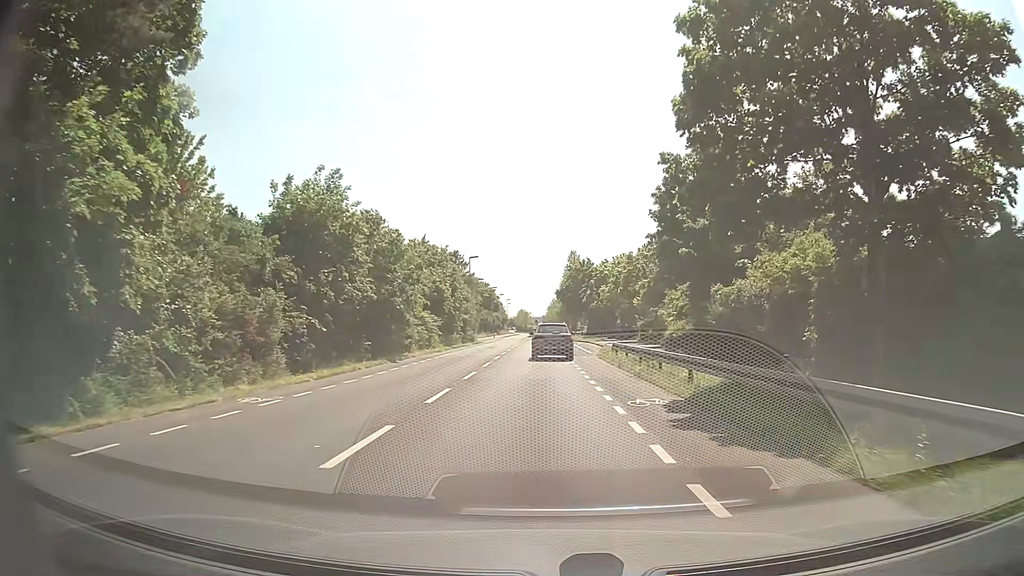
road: secondary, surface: asphalt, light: Day
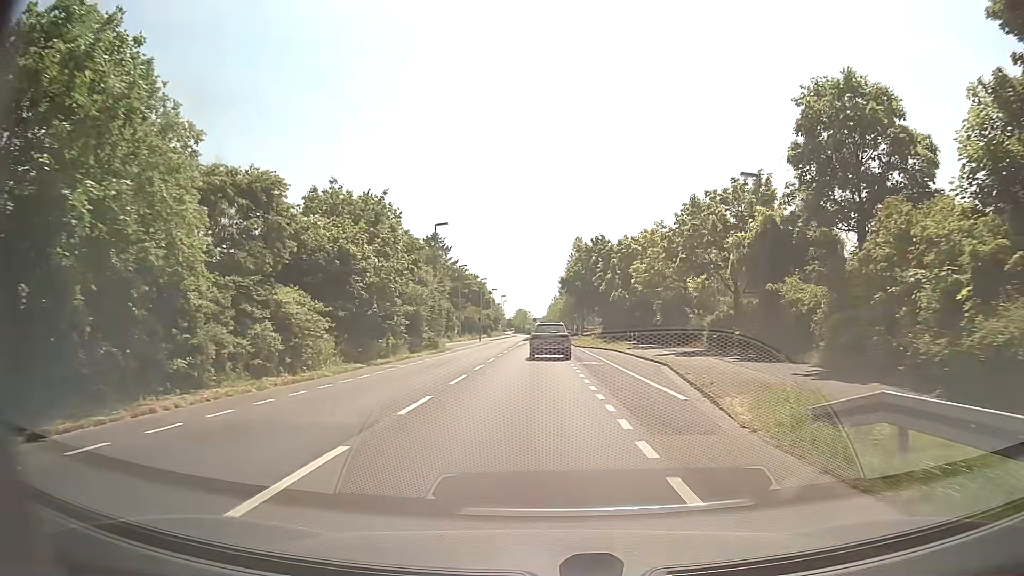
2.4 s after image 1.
(+0.1, +26.2) m; 0°
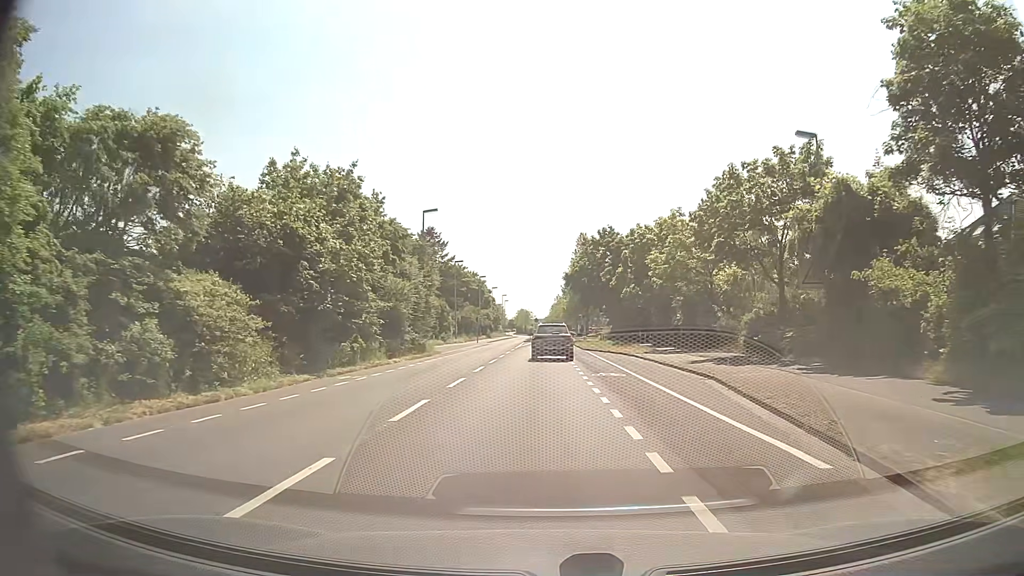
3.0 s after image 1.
(0.0, +6.7) m; 0°
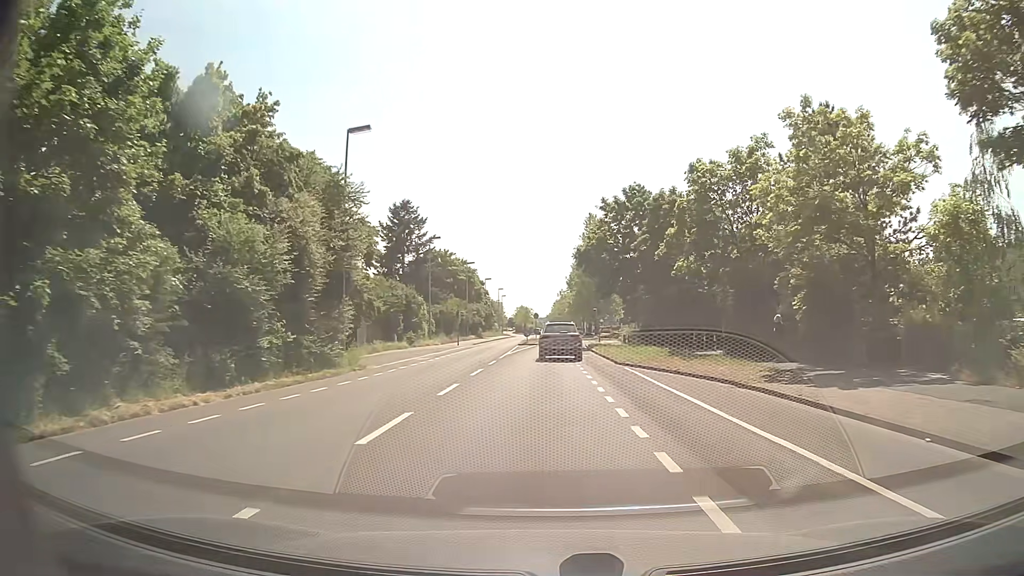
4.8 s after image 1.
(0.0, +20.3) m; 0°
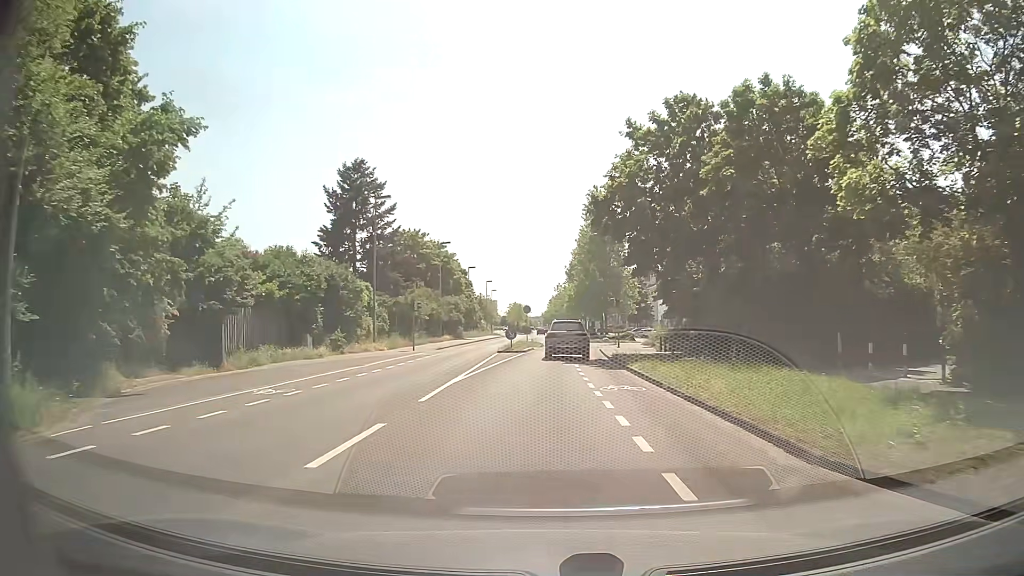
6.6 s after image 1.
(0.0, +19.5) m; 0°
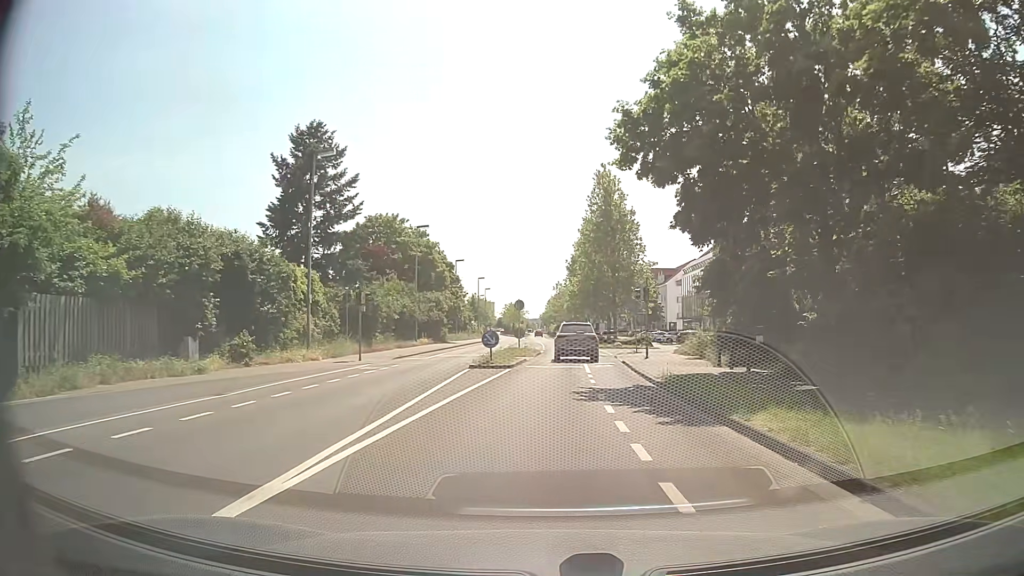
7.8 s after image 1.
(0.0, +12.5) m; 0°
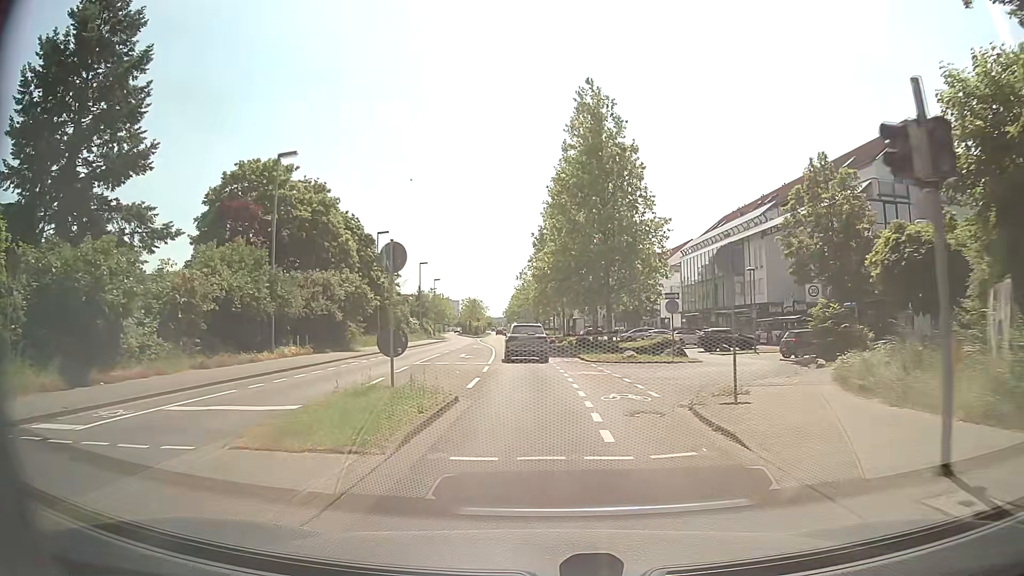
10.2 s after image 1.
(+0.8, +25.2) m; +3°
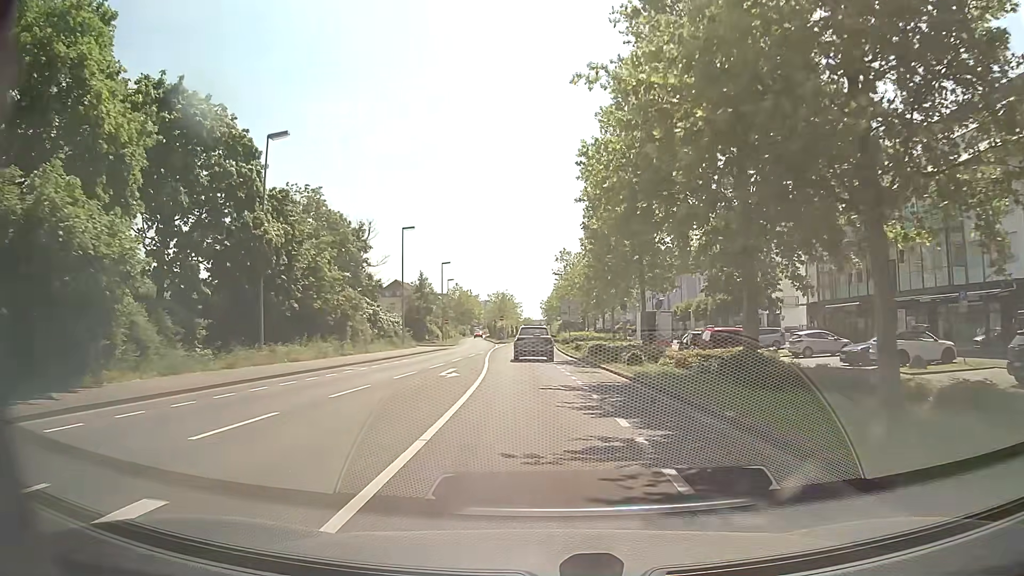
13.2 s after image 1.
(-1.1, +33.1) m; -4°
(0, +10) (0, +20) (-1, +30) (-1, +40) (-2, +50) (-2, +60) (-2, +70) (-2, +80) (-2, +90) (-2, +100) m
